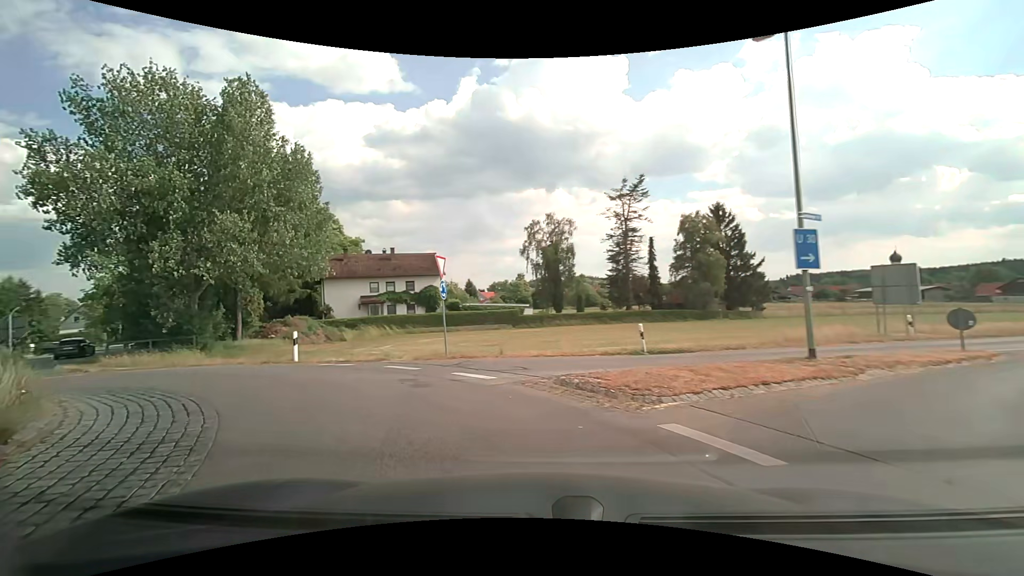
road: tertiary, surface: asphalt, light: Day
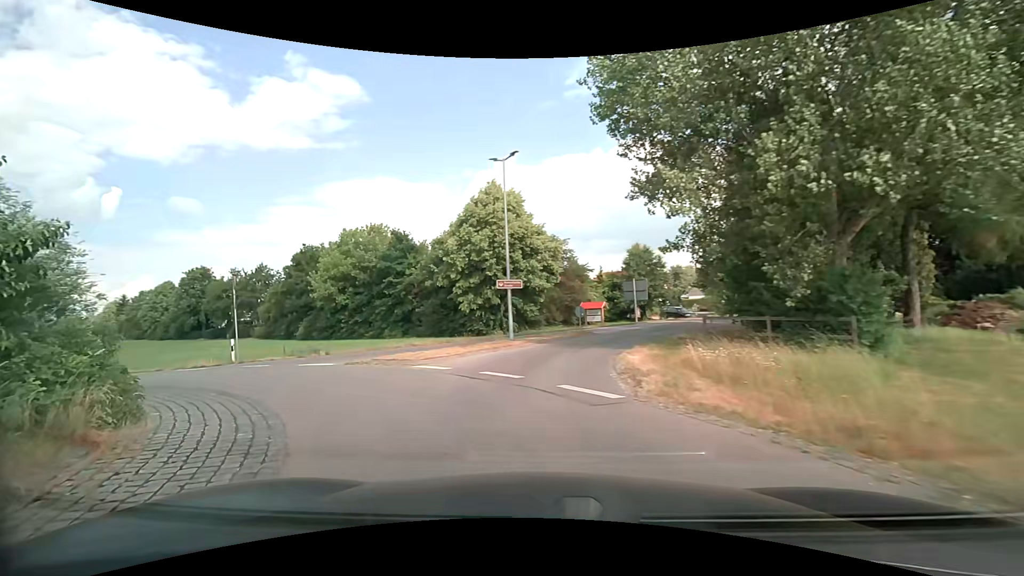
(-9.0, +14.1) m; -62°
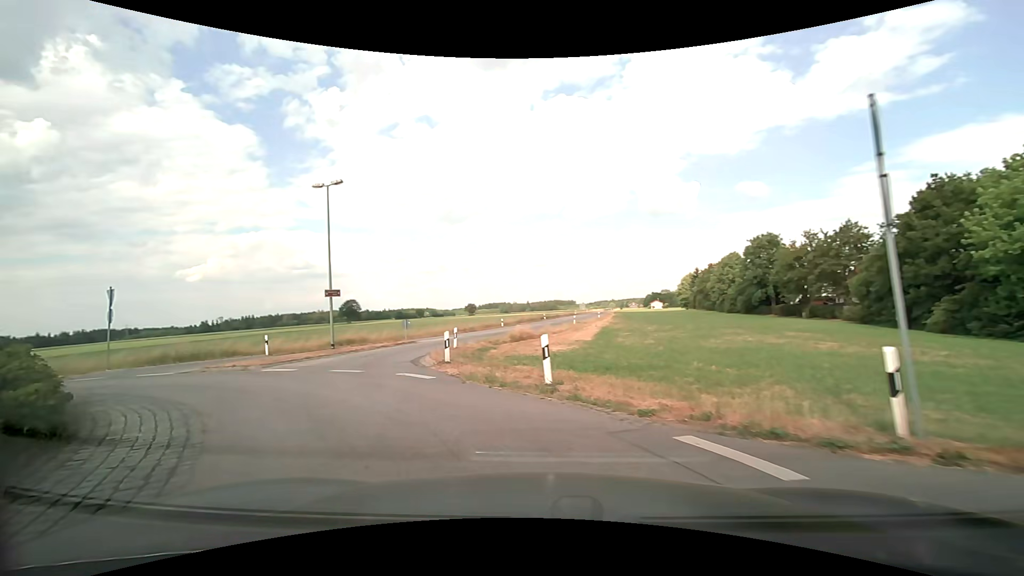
(-8.5, +15.1) m; -59°
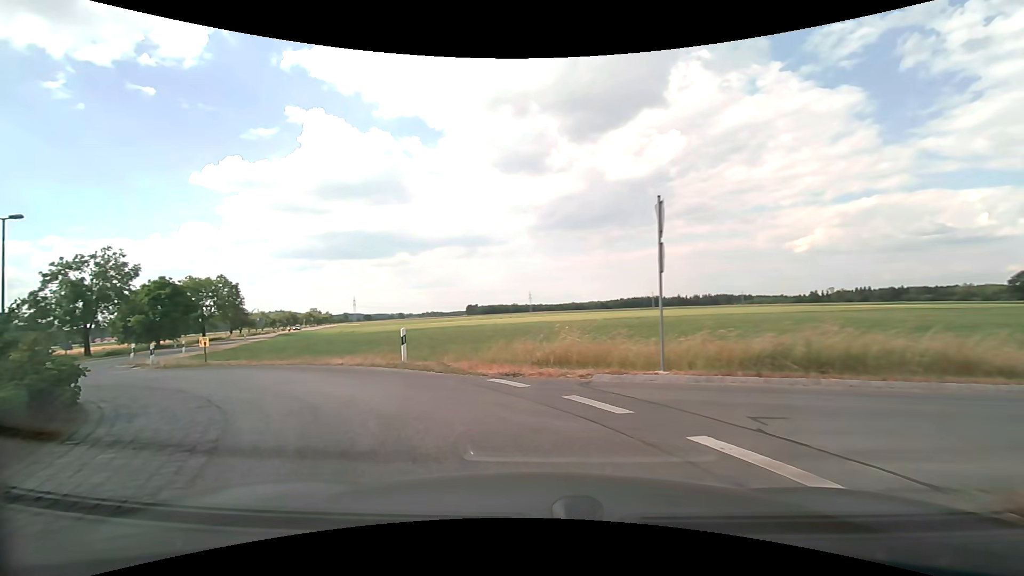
(-8.9, +14.4) m; -62°
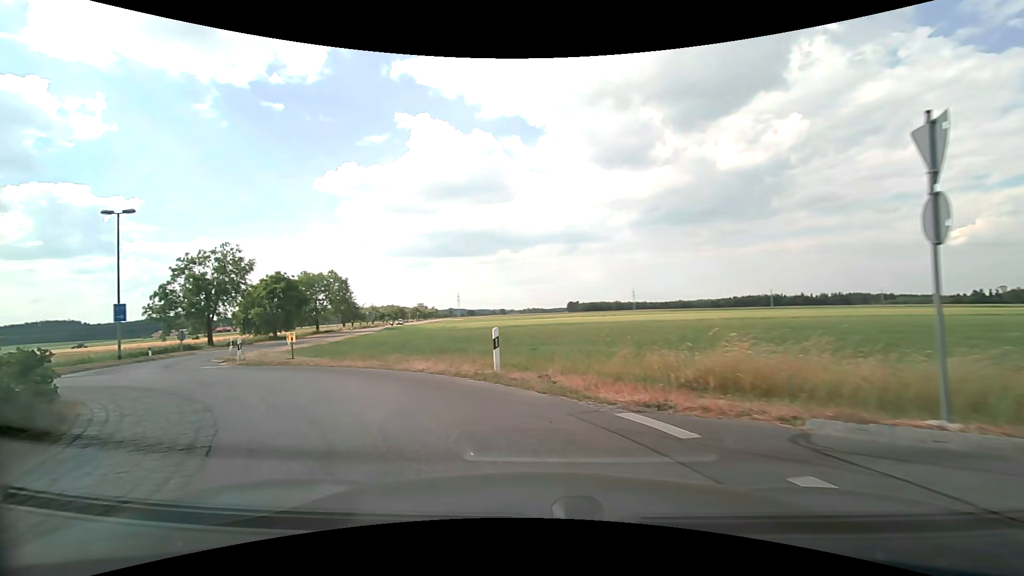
(-0.4, +3.5) m; -12°
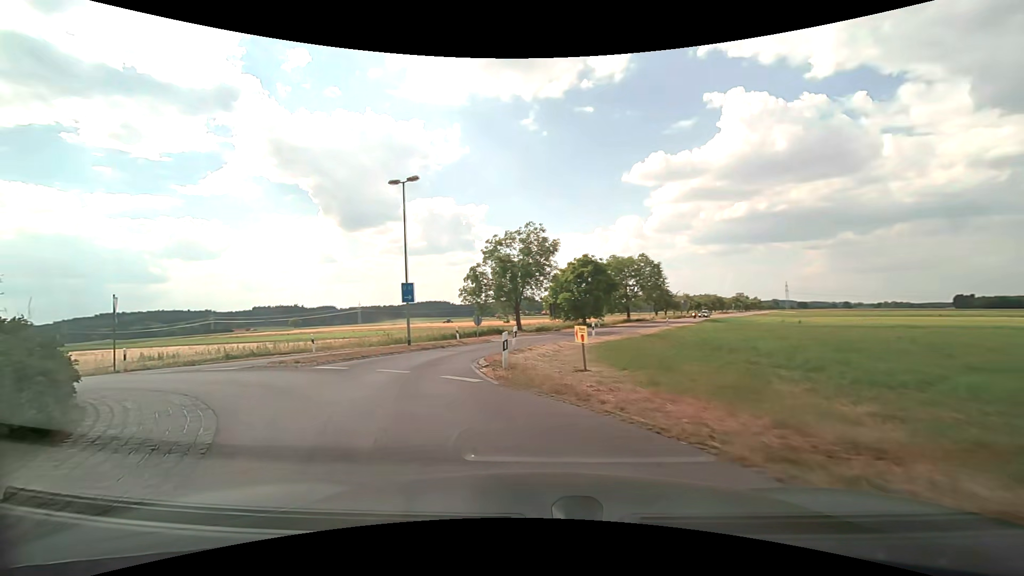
(-2.9, +9.5) m; -34°
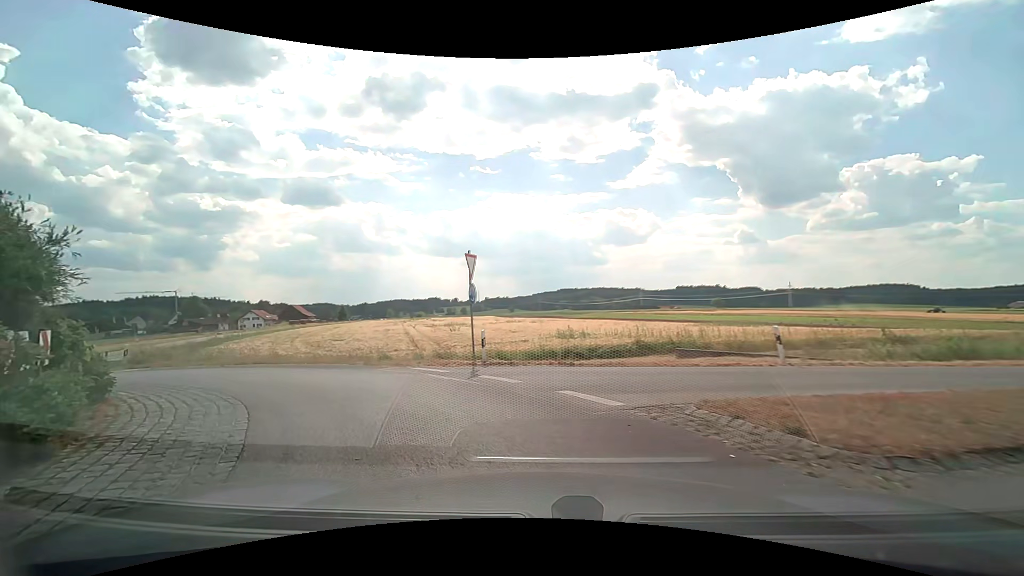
(-5.0, +11.7) m; -46°
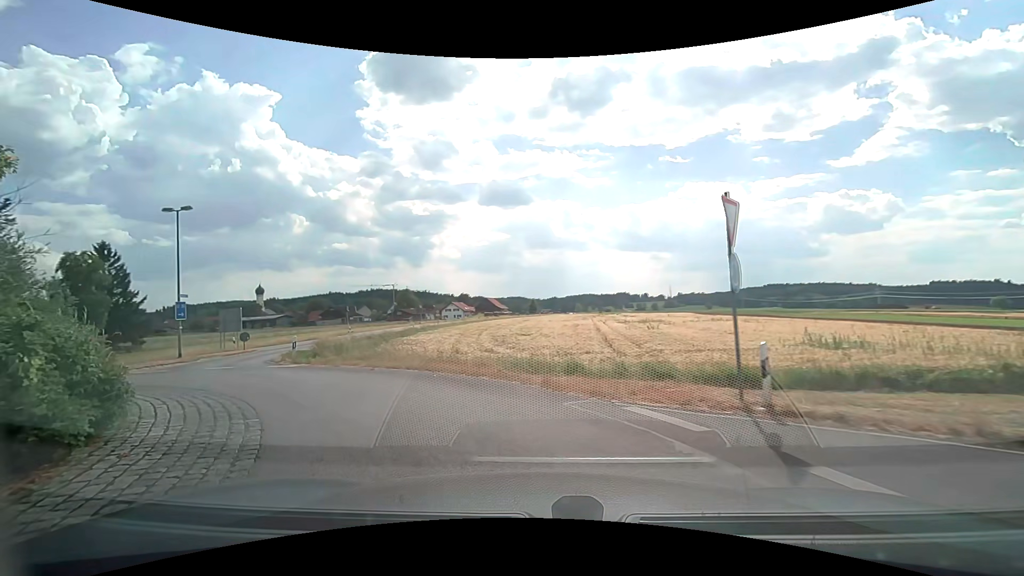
(-1.1, +6.1) m; -21°
(-3, +9) (-9, +17) (-15, +25) (-17, +35) (-19, +45) (-20, +55) (-20, +65) (-20, +75) (-20, +85) (-19, +95) m
